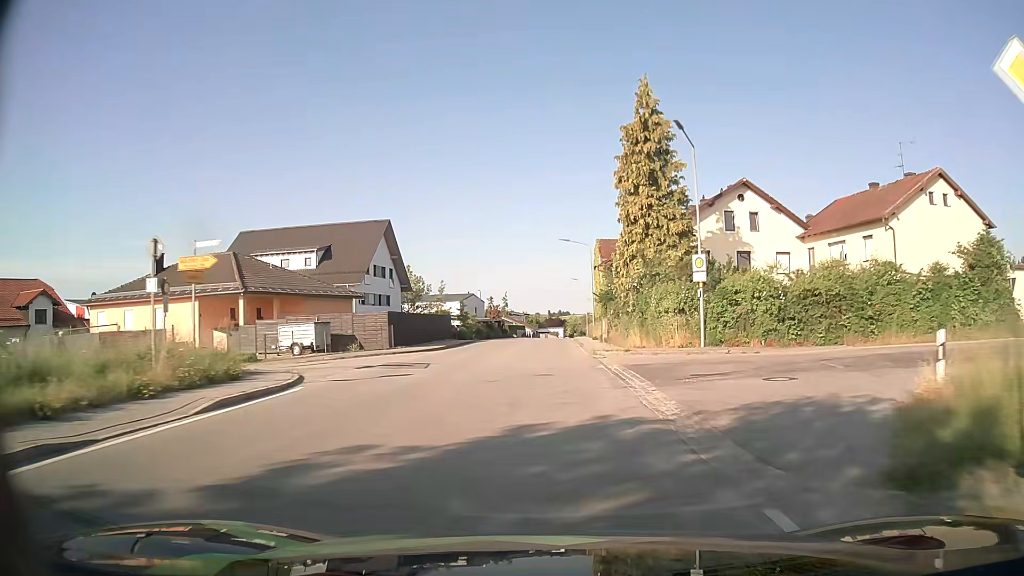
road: tertiary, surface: asphalt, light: Day
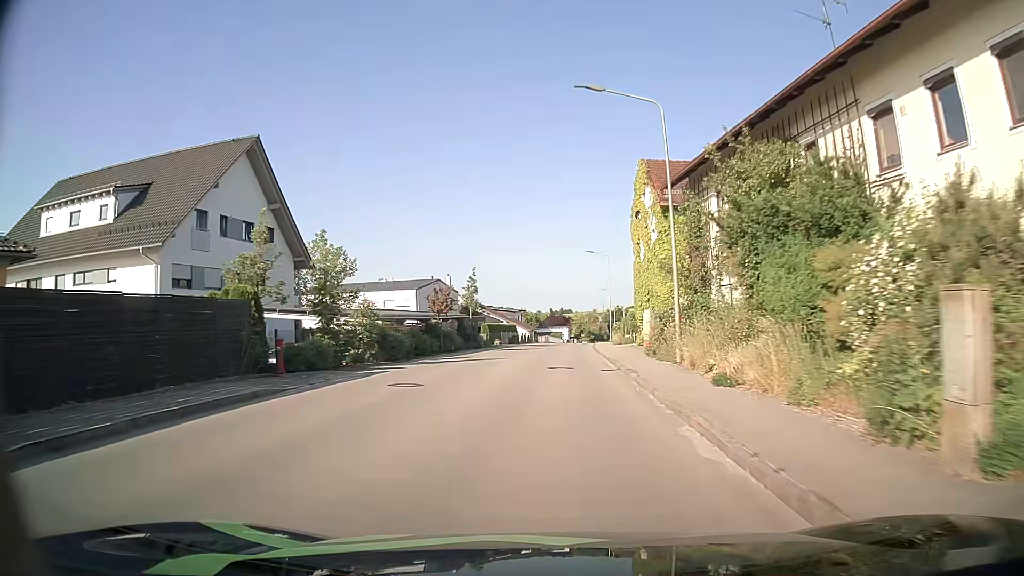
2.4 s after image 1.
(0.0, +33.8) m; -1°
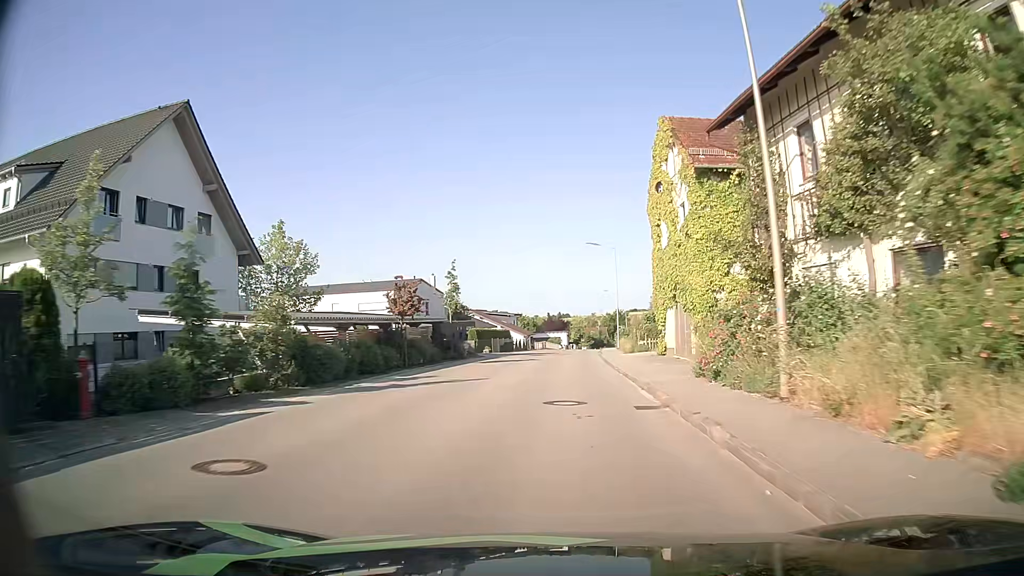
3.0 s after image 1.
(+0.1, +8.3) m; +1°
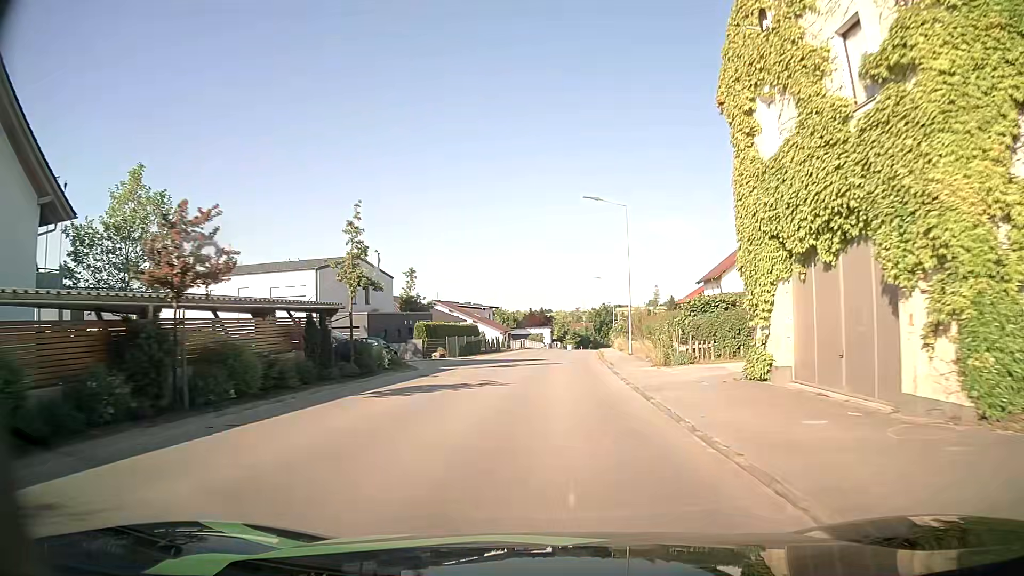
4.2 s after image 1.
(+0.1, +16.3) m; +2°
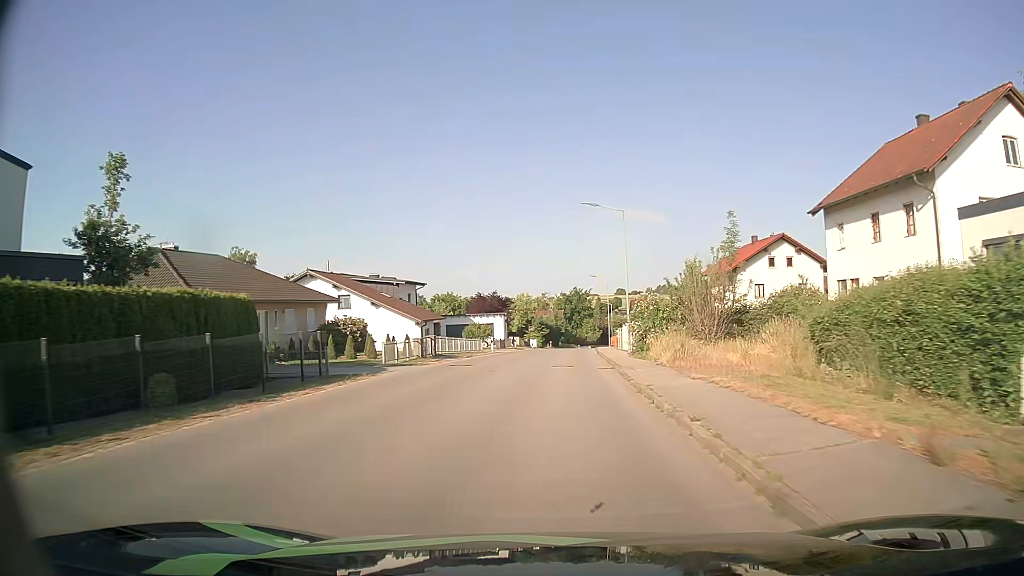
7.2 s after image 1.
(+1.0, +39.1) m; +2°
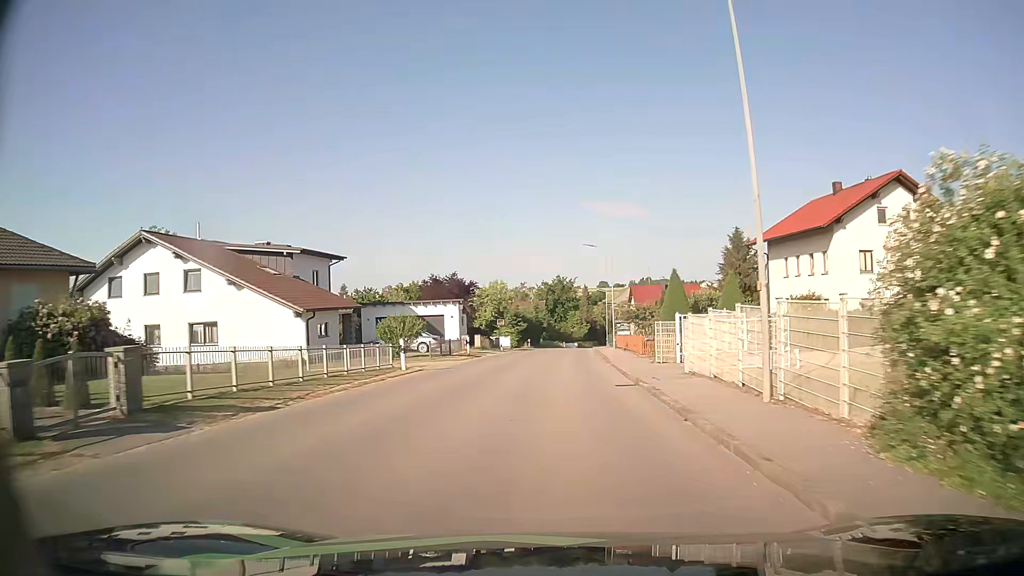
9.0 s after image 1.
(+0.4, +24.0) m; +2°
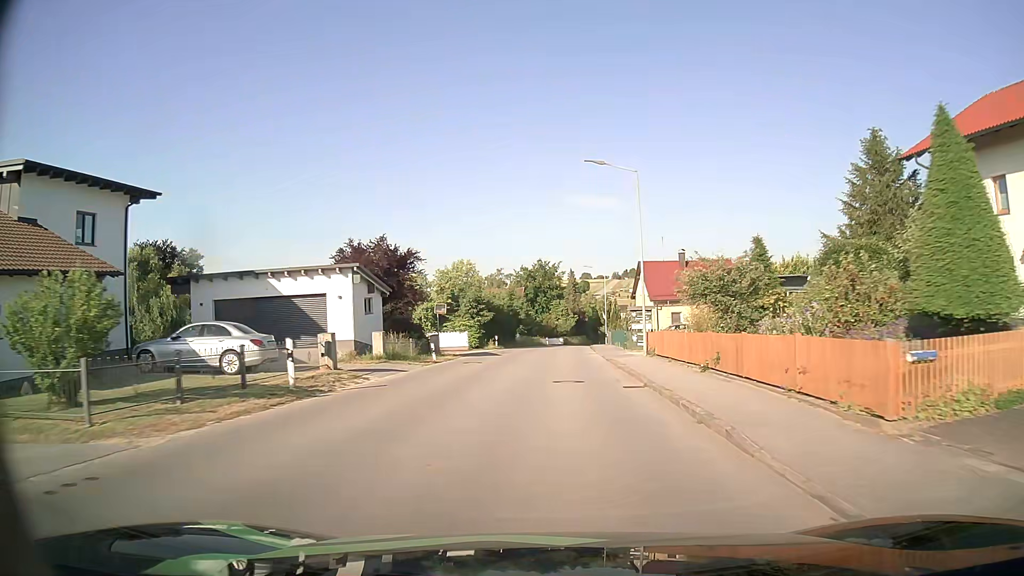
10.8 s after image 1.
(+0.3, +24.2) m; +2°
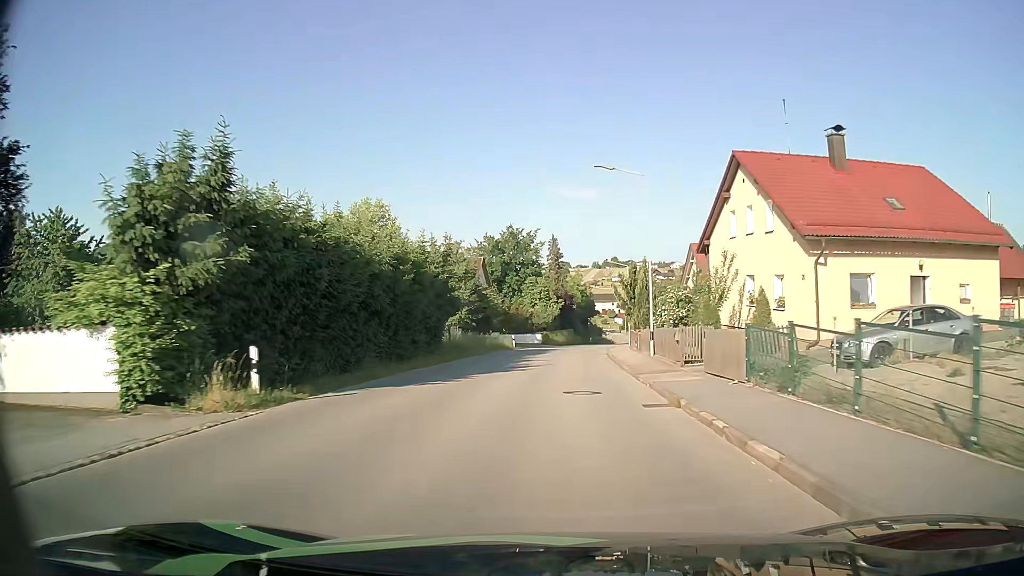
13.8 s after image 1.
(+0.7, +40.2) m; +2°
(0, +10) (0, +20) (+1, +30) (+1, +40) (+2, +50) (+3, +60) (+5, +70) (+6, +80) (+8, +89) (+10, +99) m
